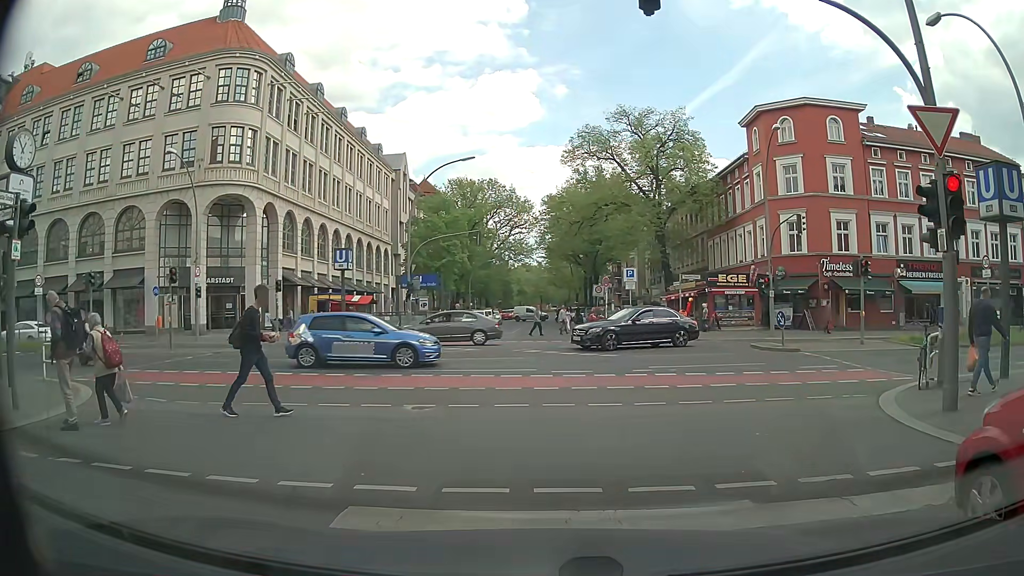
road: residential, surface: sett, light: Day
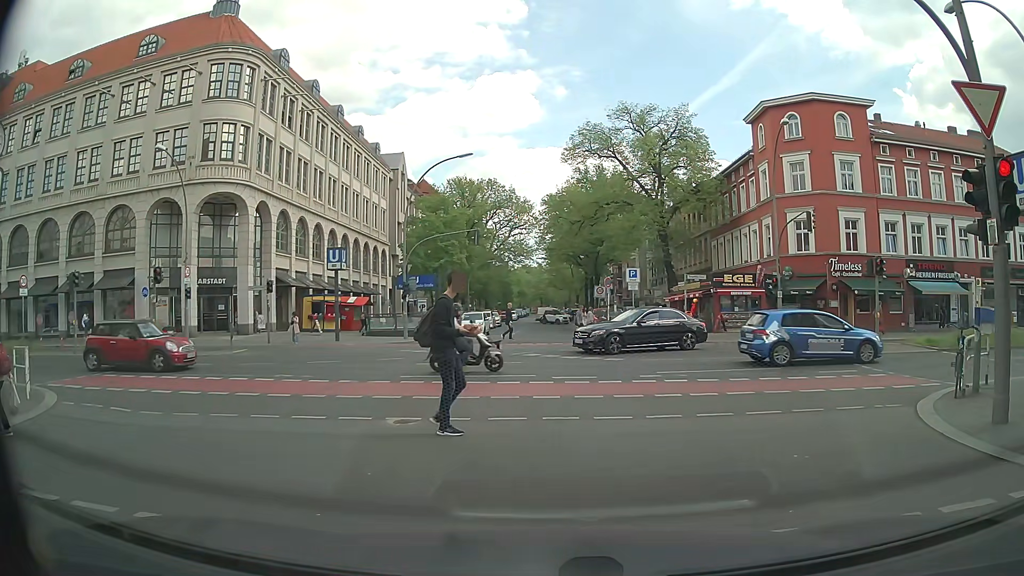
(0.0, +1.1) m; 0°
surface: asphalt
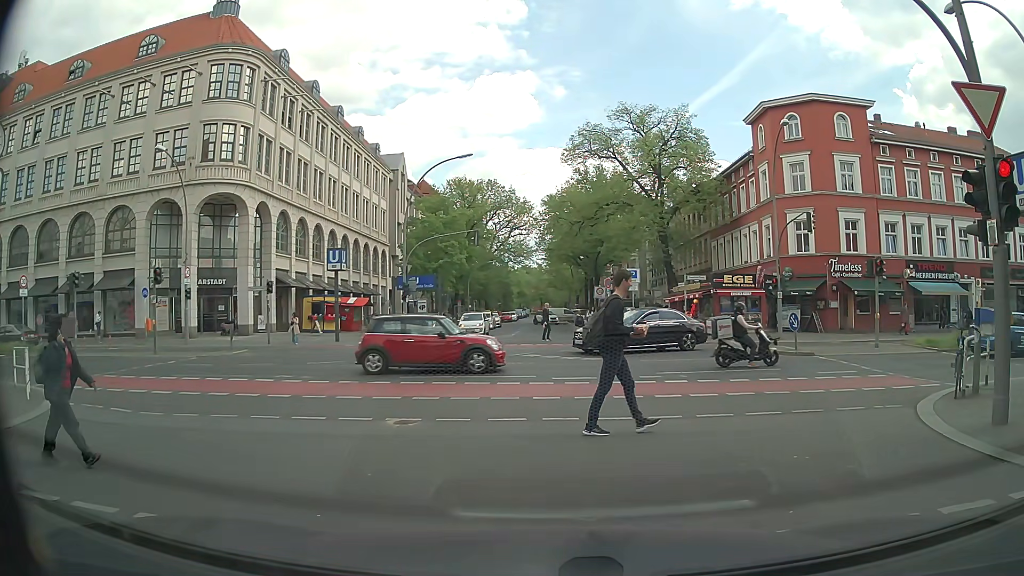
(0.0, +0.1) m; 0°
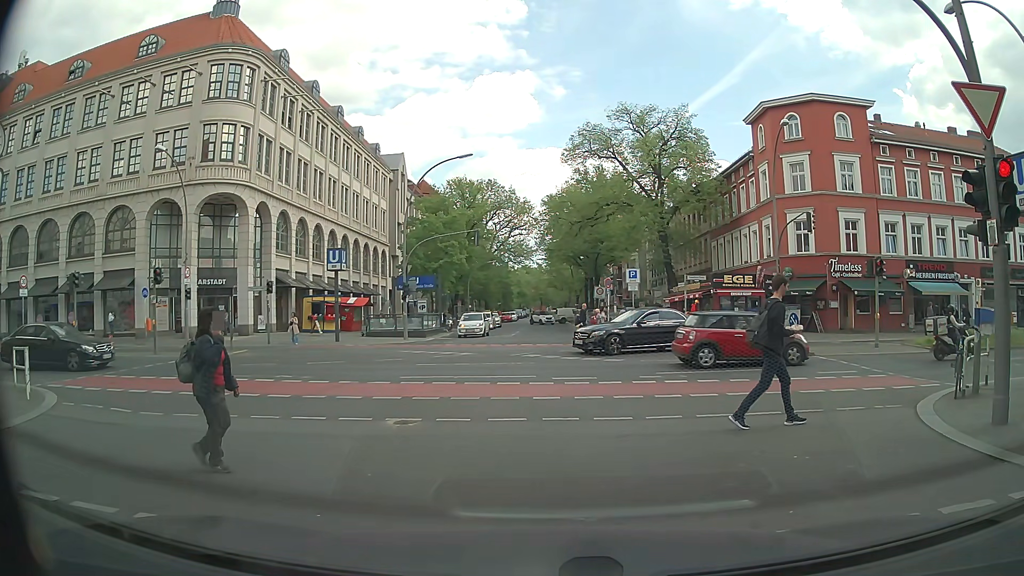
(0.0, 0.0) m; 0°
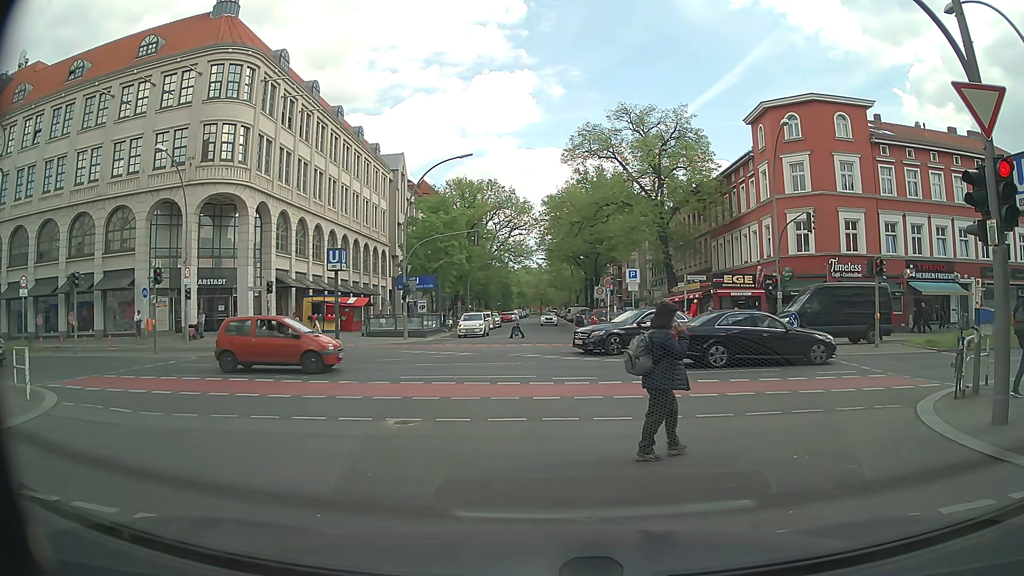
(0.0, 0.0) m; 0°
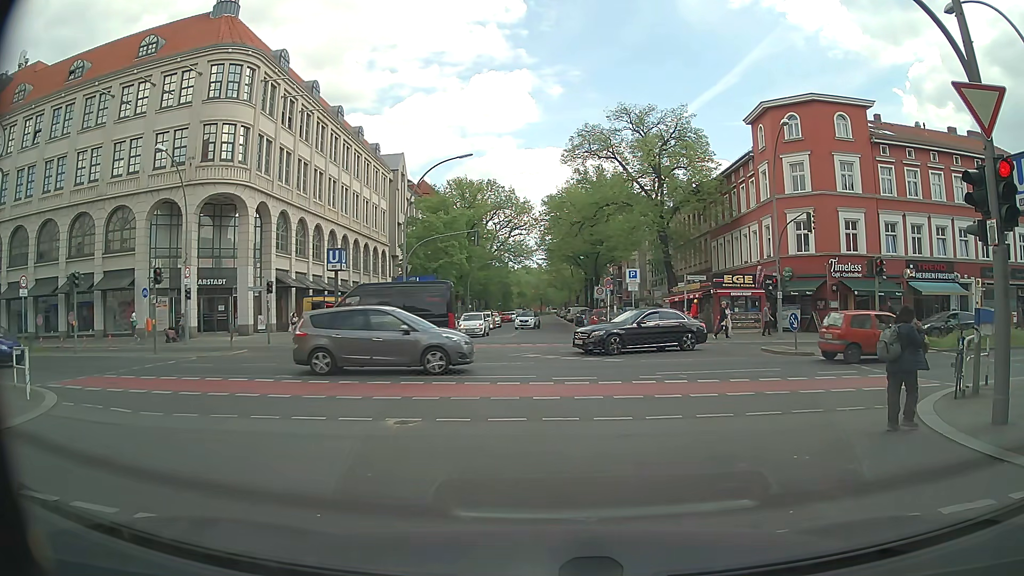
(0.0, 0.0) m; 0°
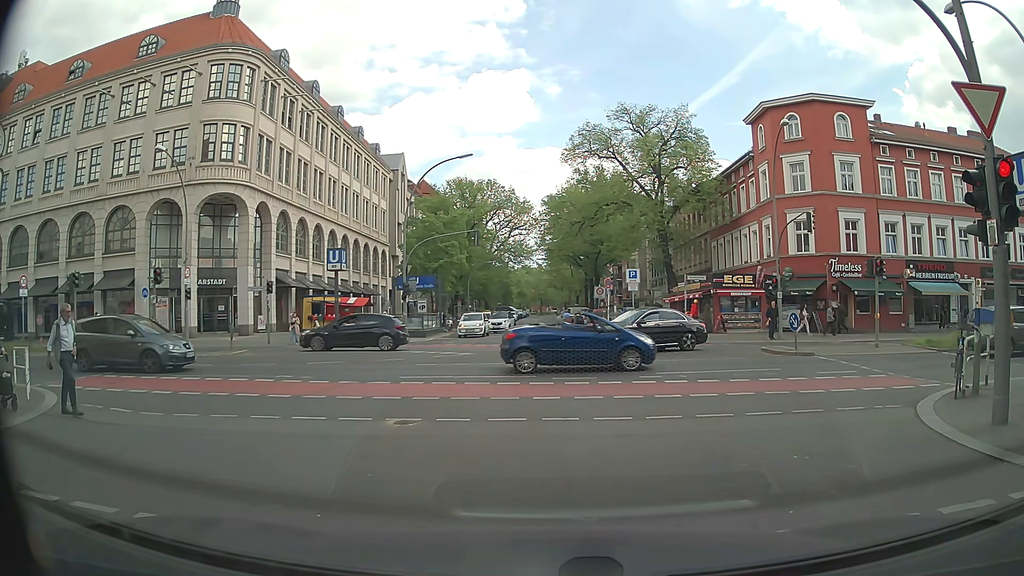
(0.0, 0.0) m; 0°
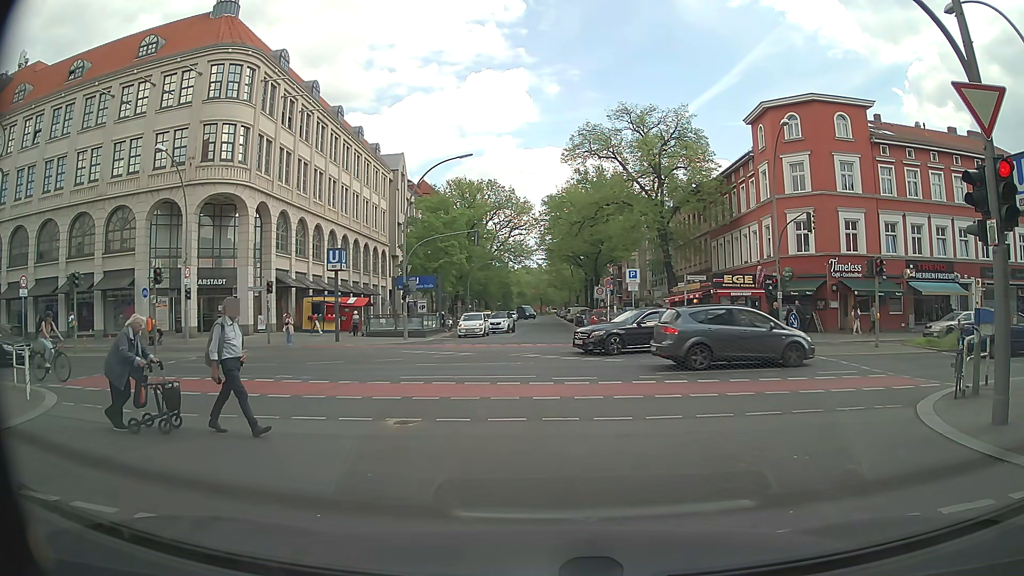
(0.0, 0.0) m; 0°
(0, +10) (-1, +20) (-1, +30) (-1, +40) (-2, +50) (-2, +60) (-2, +70) (-2, +80) (-3, +90) (-3, +100) m
